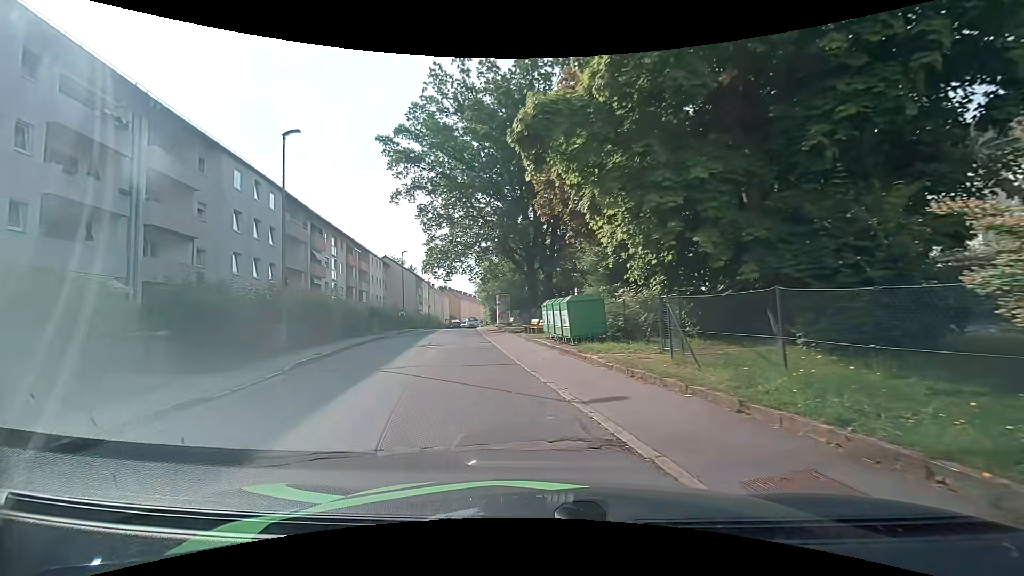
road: residential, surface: asphalt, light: Day
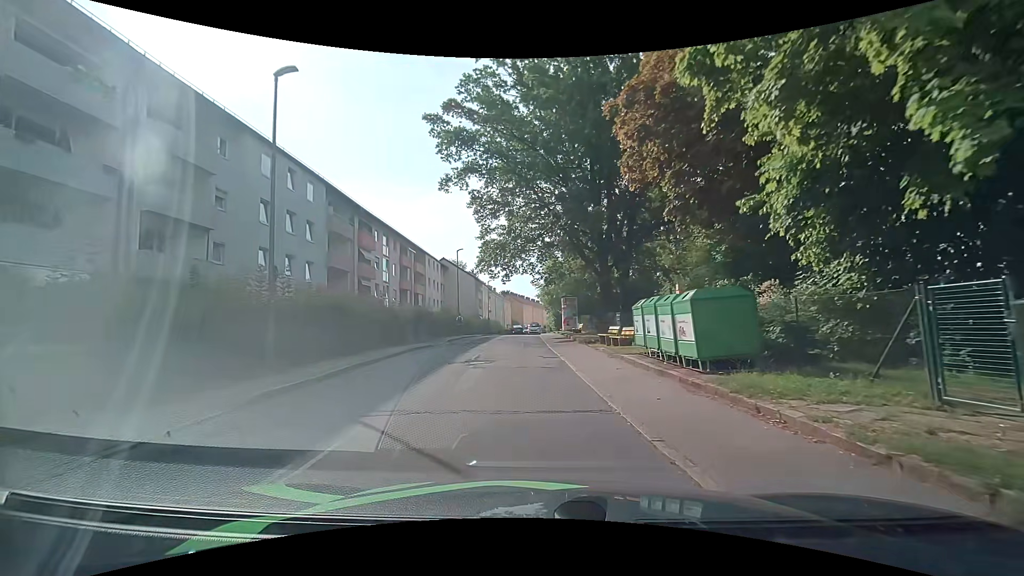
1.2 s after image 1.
(-0.5, +5.9) m; -7°
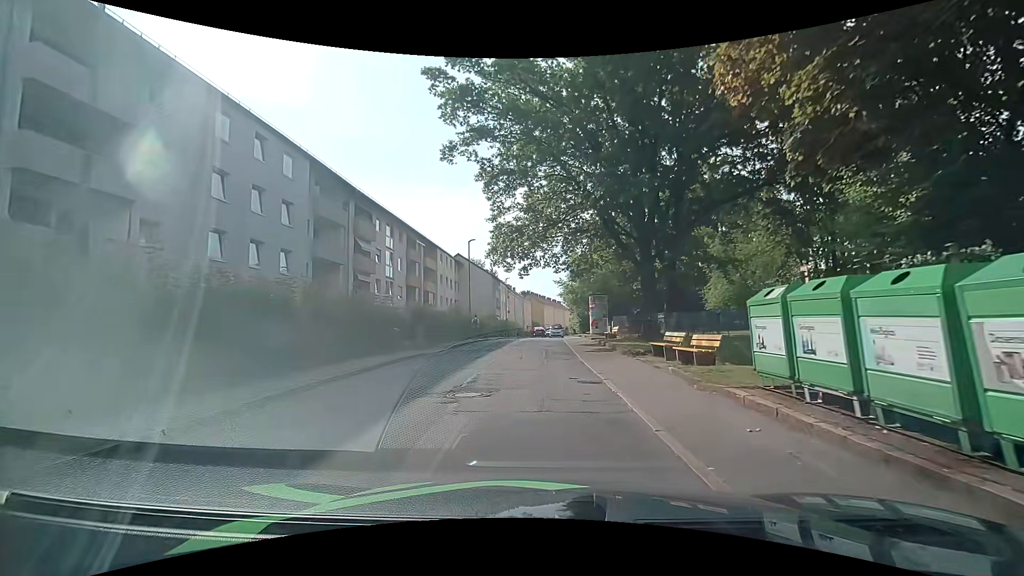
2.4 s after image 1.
(-0.2, +6.3) m; -2°
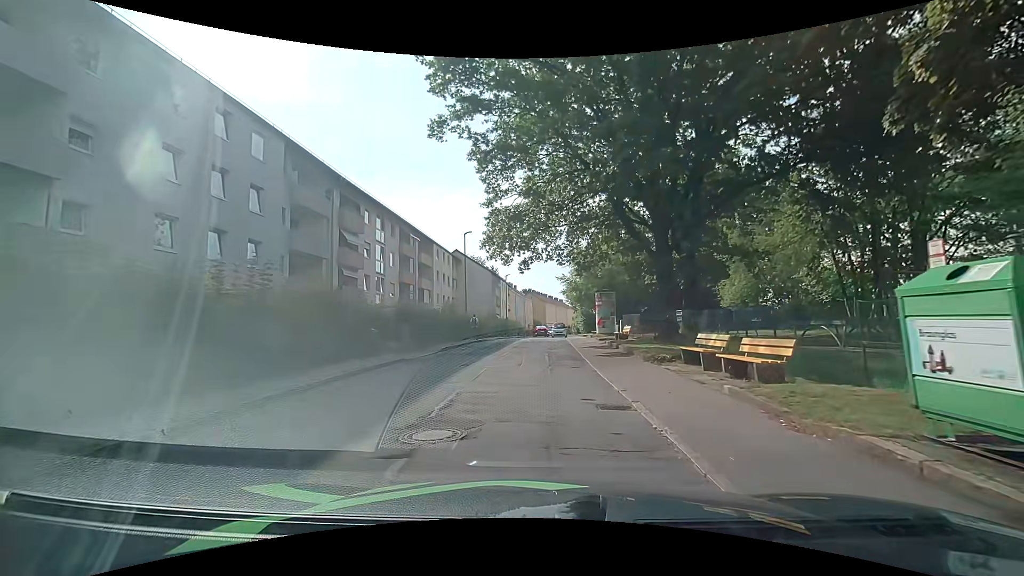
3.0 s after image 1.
(-0.1, +3.1) m; -2°
